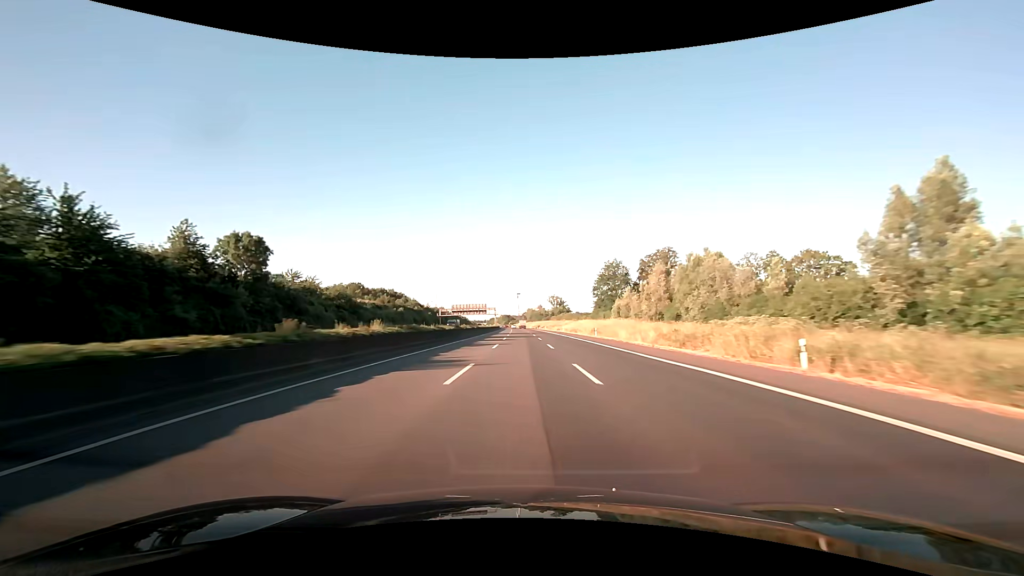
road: motorway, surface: asphalt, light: Day
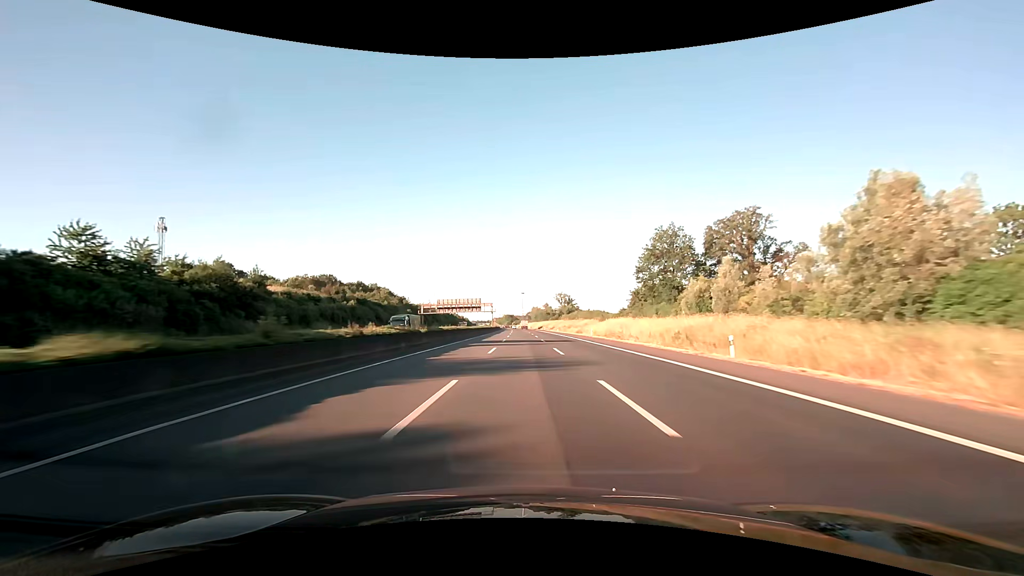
(-0.3, +41.1) m; -1°
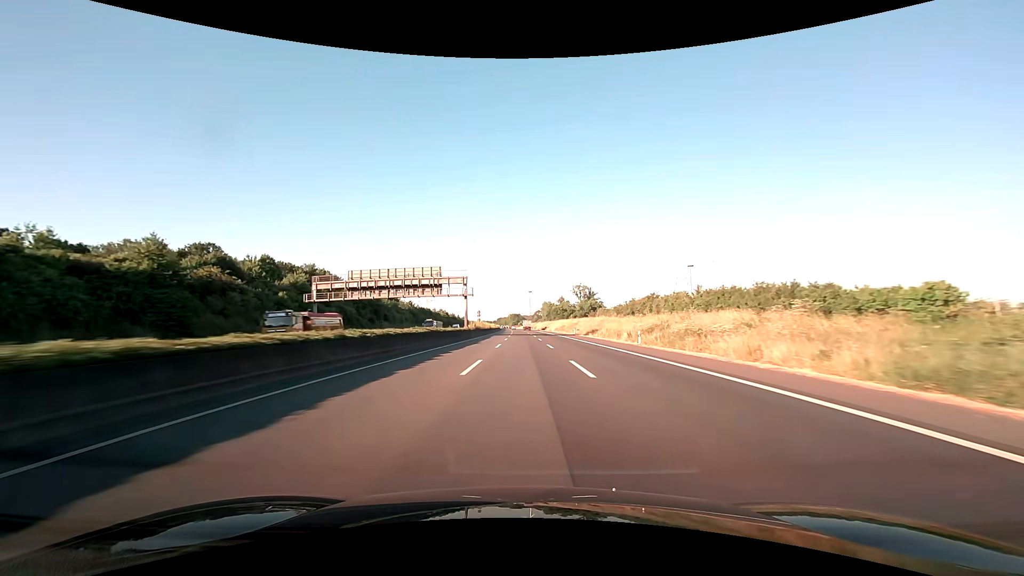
(-0.5, +82.4) m; -1°
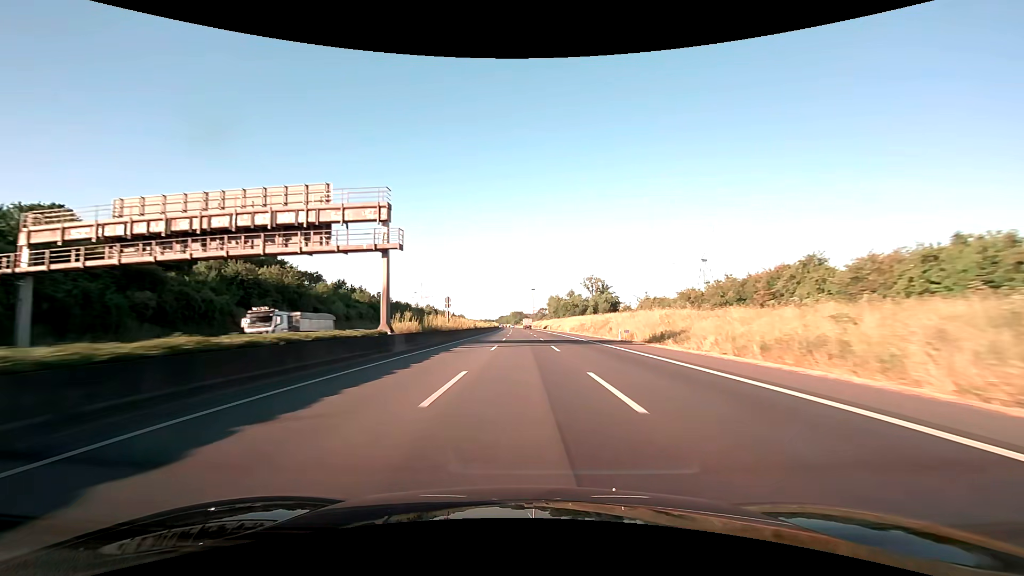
(-0.1, +41.3) m; 0°
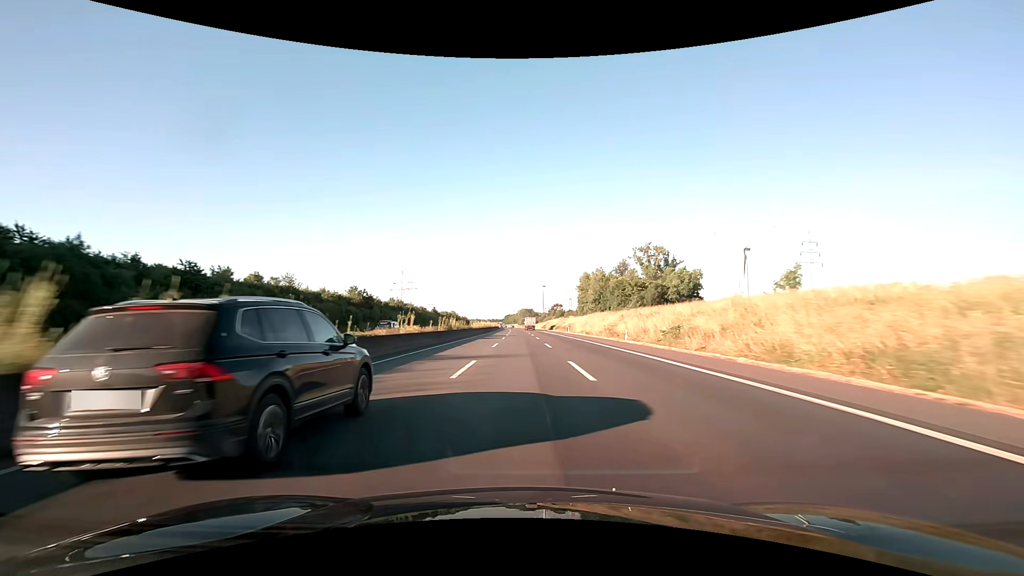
(-0.9, +103.3) m; -1°
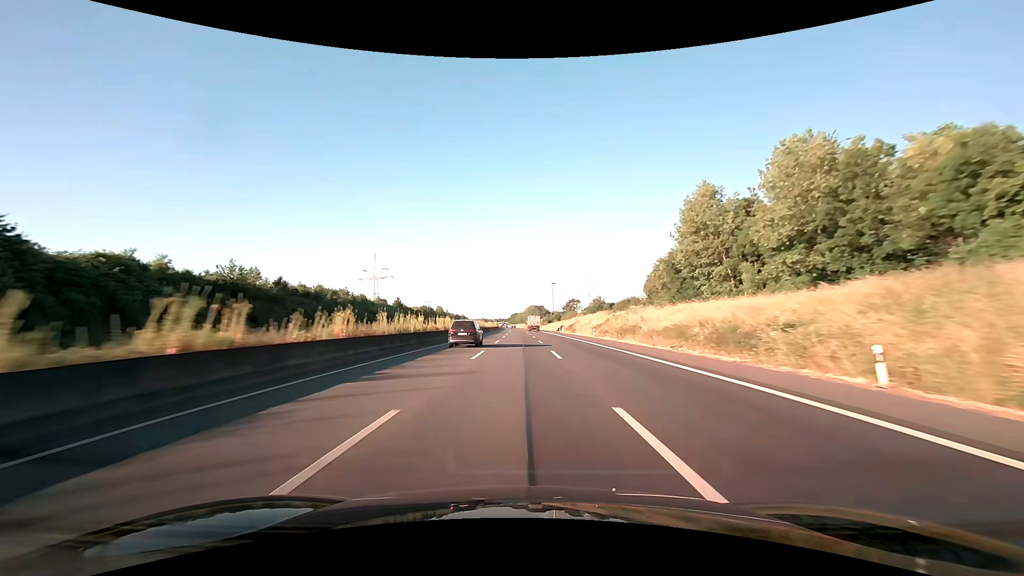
(-0.5, +82.6) m; -1°
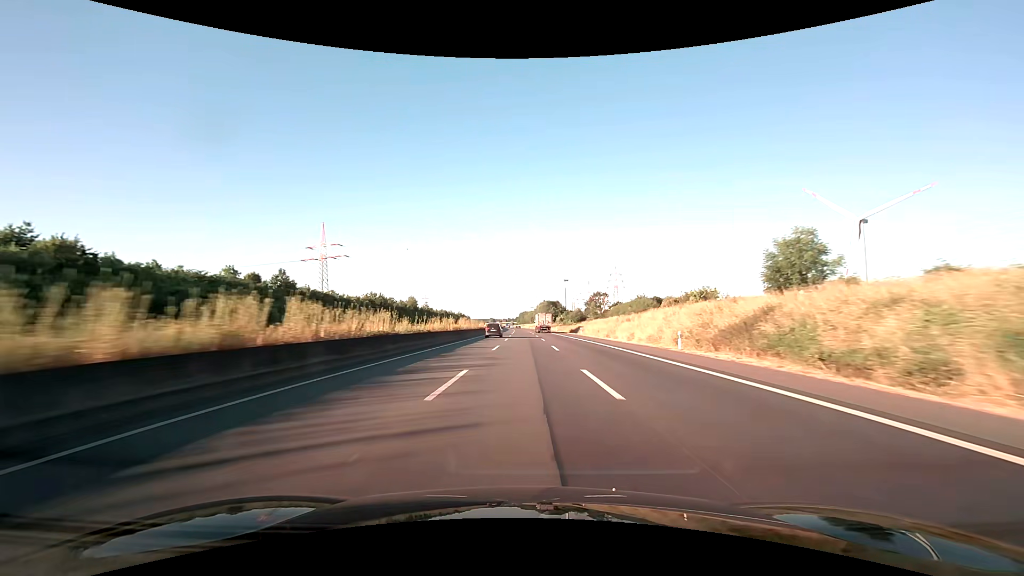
(-0.9, +82.6) m; -1°
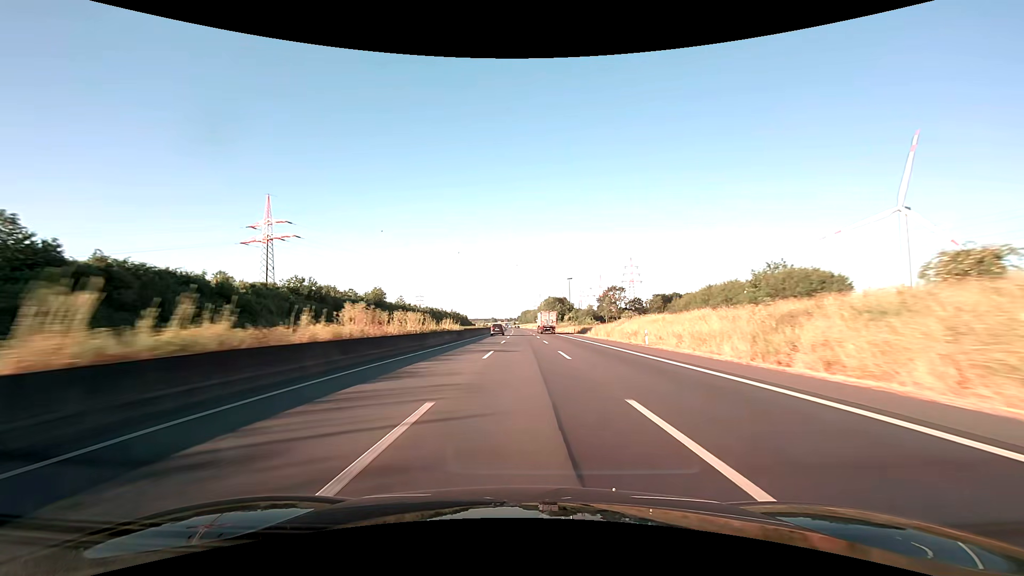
(0.0, +41.3) m; 0°
(0, +10) (0, +20) (0, +30) (0, +40) (0, +50) (0, +60) (0, +70) (-1, +80) (-1, +90) (-1, +100) m
